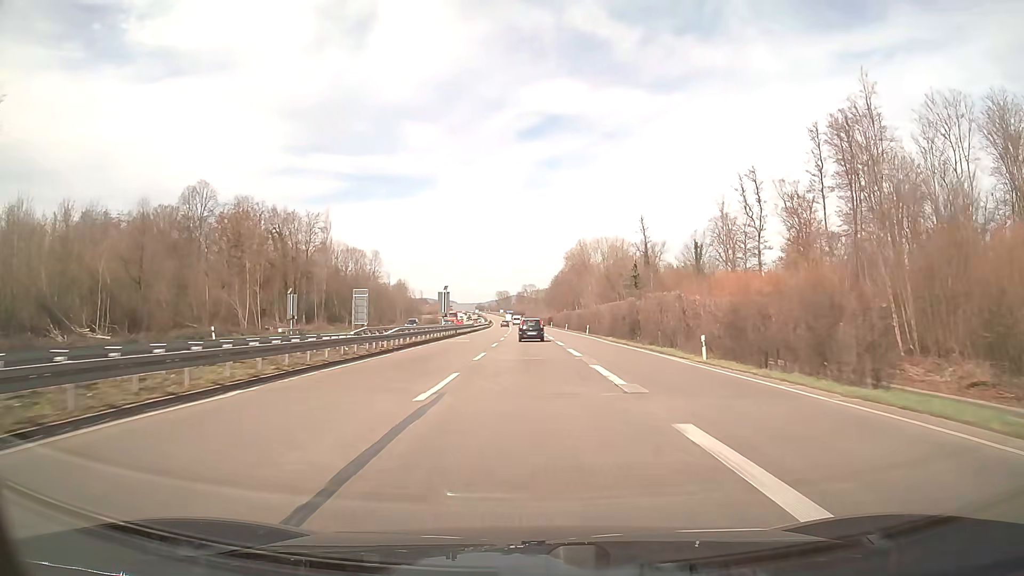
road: trunk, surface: asphalt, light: Day
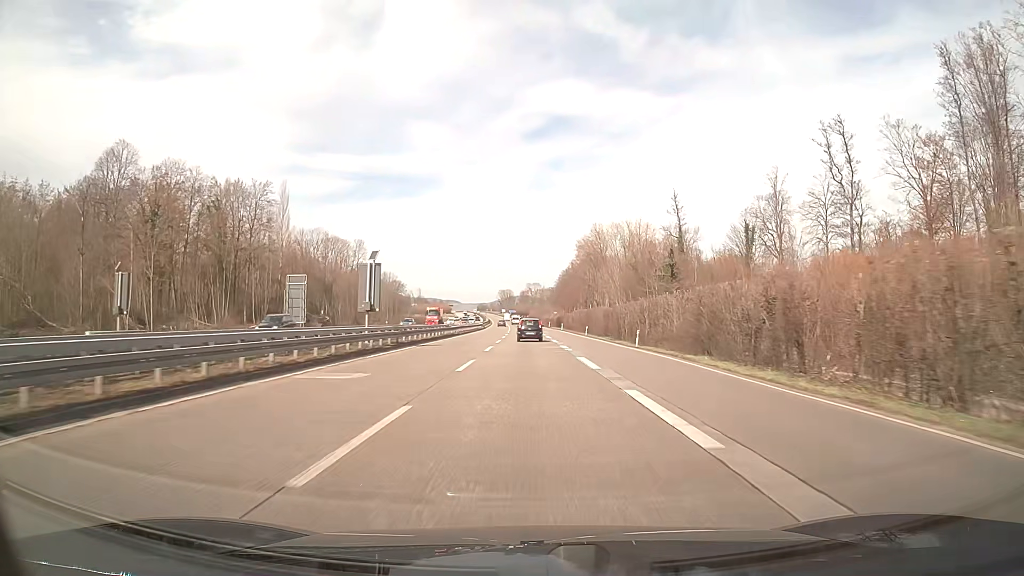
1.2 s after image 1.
(-0.1, +31.4) m; 0°
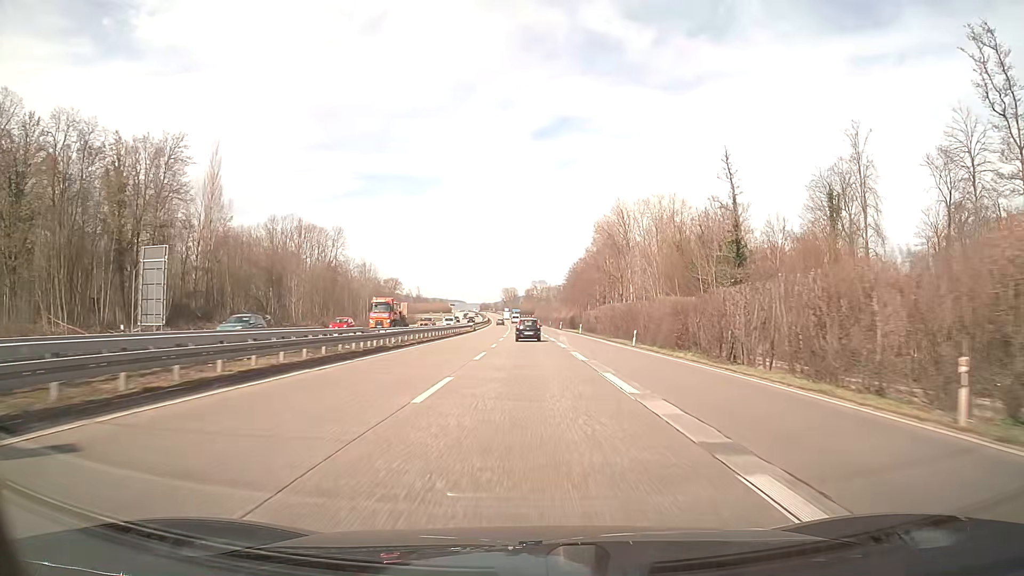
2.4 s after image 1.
(-0.1, +31.4) m; 0°
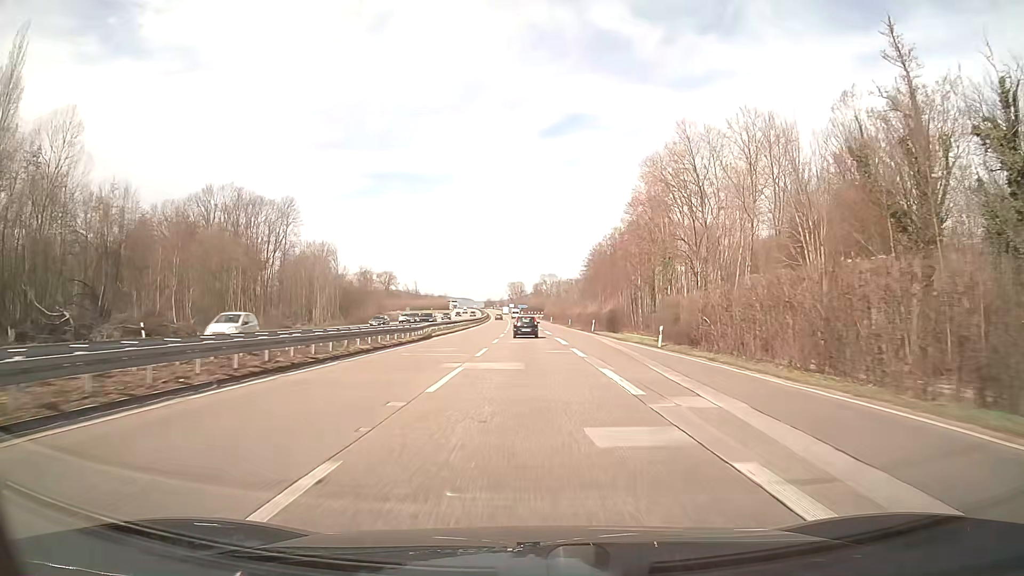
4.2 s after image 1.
(-0.3, +47.3) m; -1°
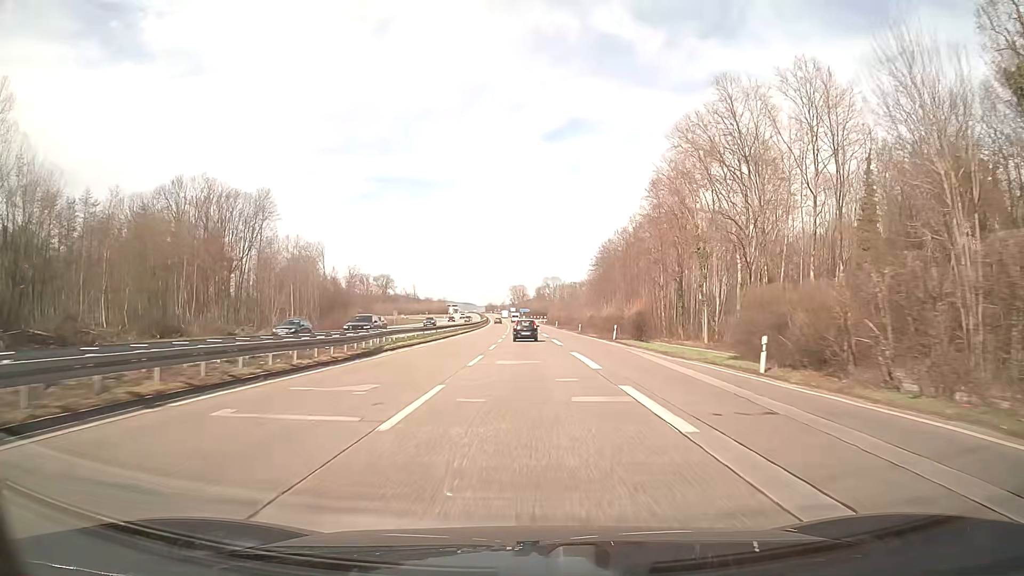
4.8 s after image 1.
(0.0, +15.8) m; 0°
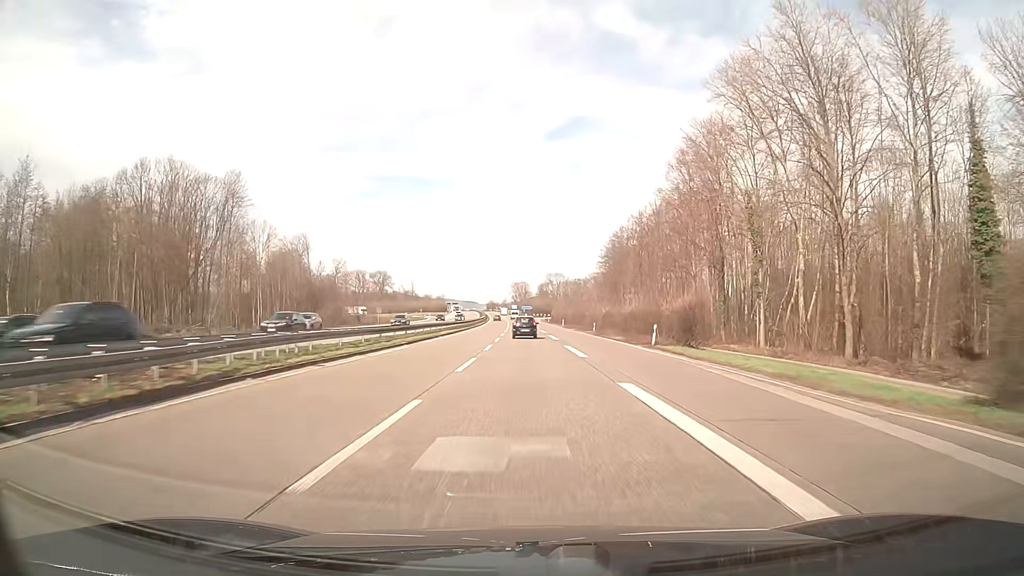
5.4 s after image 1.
(0.0, +15.8) m; 0°
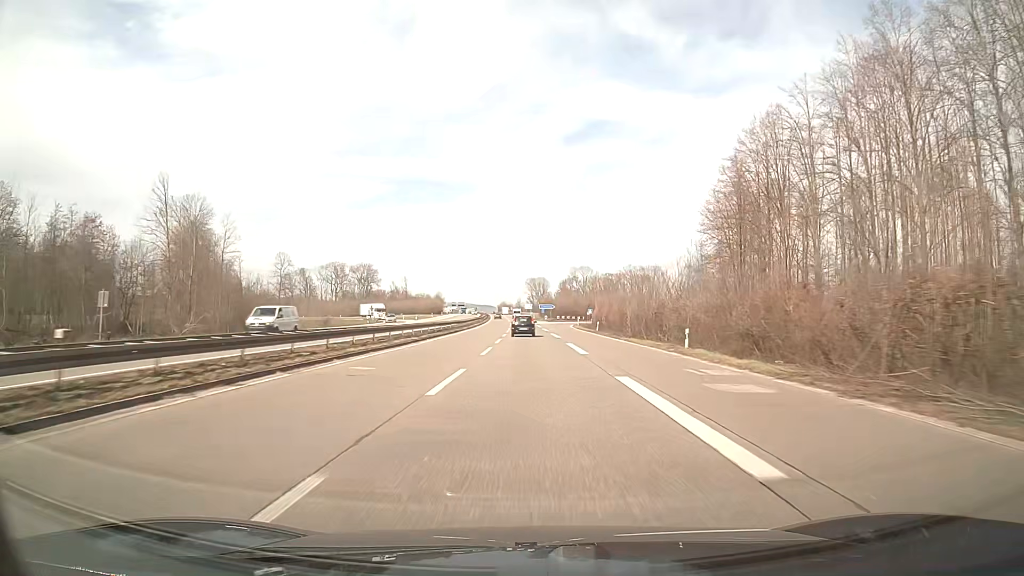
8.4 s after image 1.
(-0.9, +78.9) m; -1°
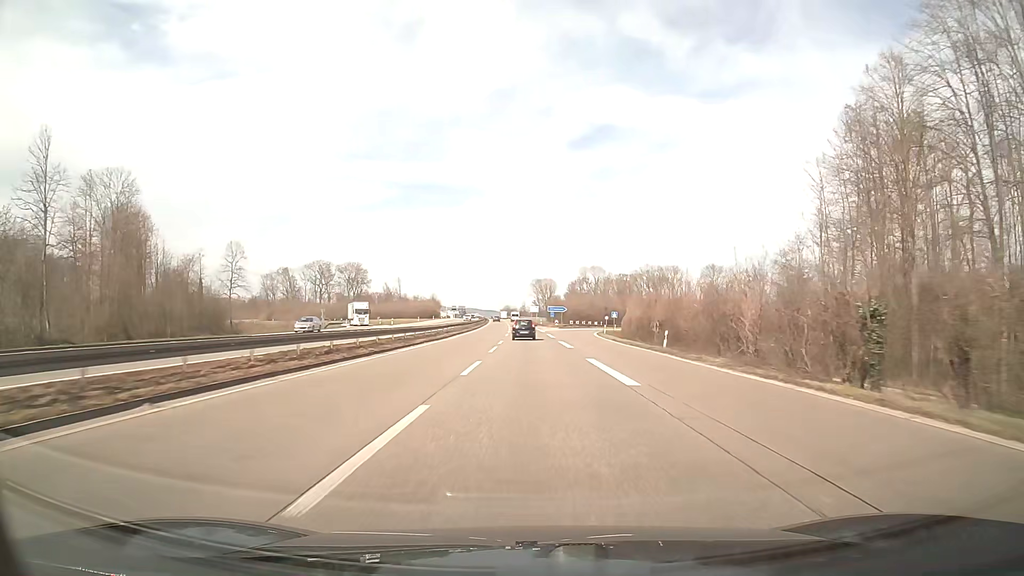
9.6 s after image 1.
(-0.1, +31.5) m; 0°
(0, +10) (0, +20) (0, +30) (0, +40) (0, +50) (0, +60) (-1, +70) (-1, +80) (-1, +90) (-1, +100) m
